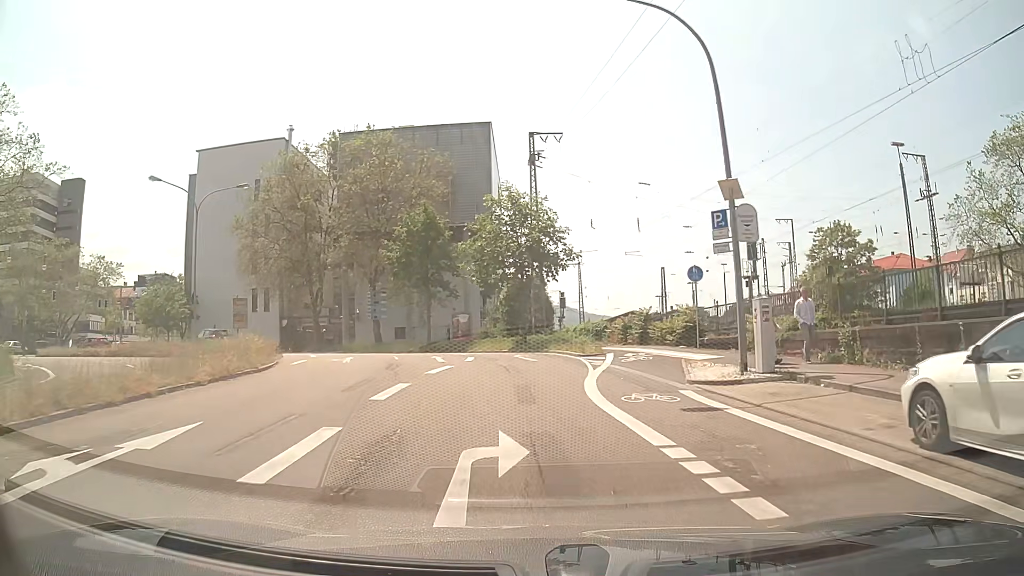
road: secondary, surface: asphalt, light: Day
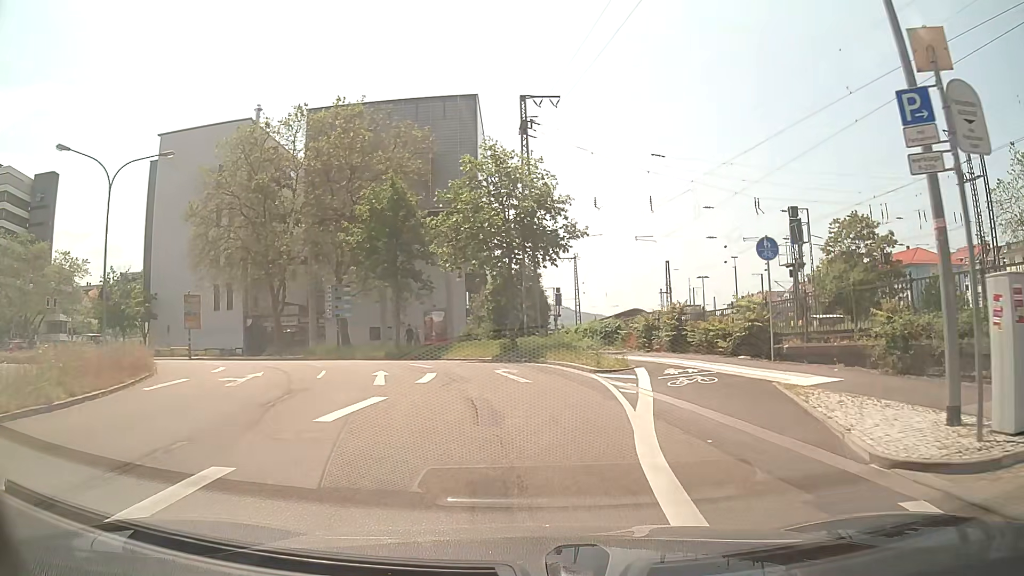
(0.0, +8.5) m; 0°
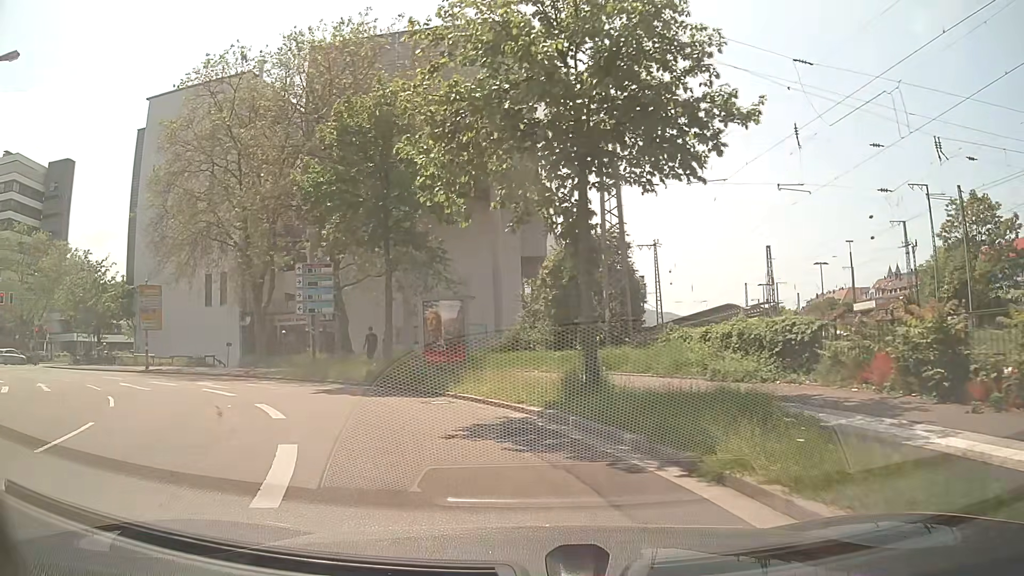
(-0.4, +16.0) m; -6°
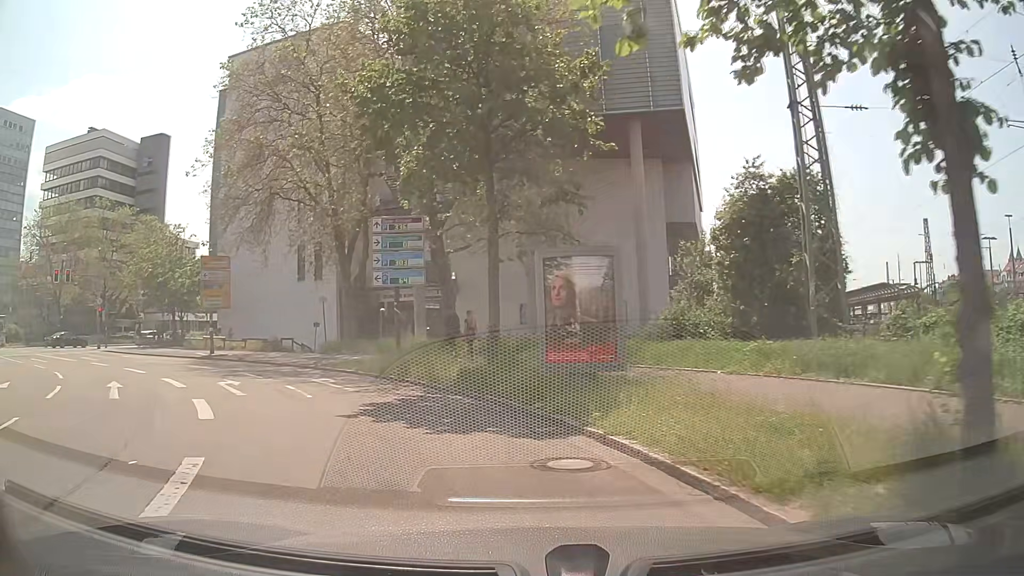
(-0.7, +7.7) m; -11°
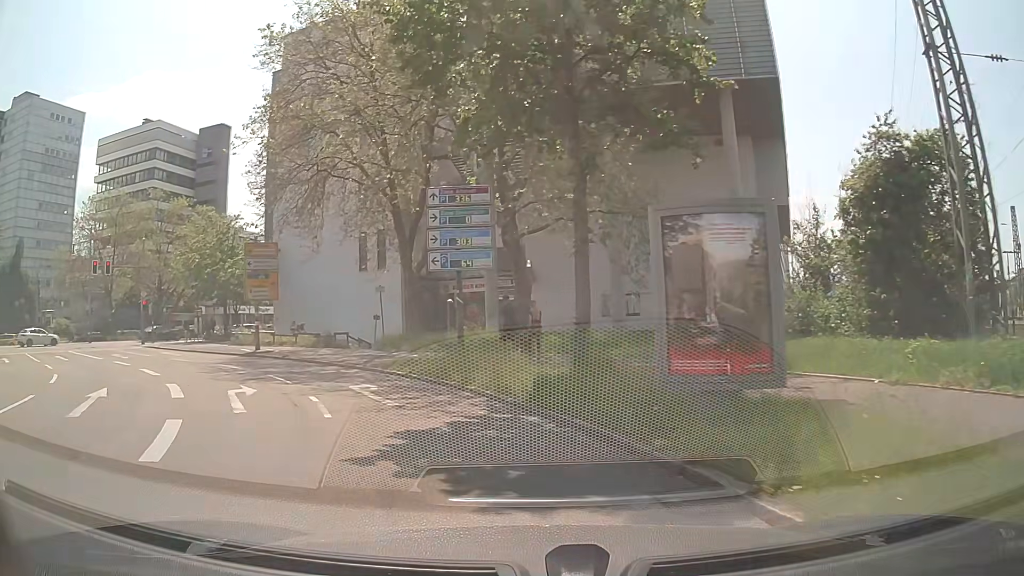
(-0.2, +3.7) m; -6°
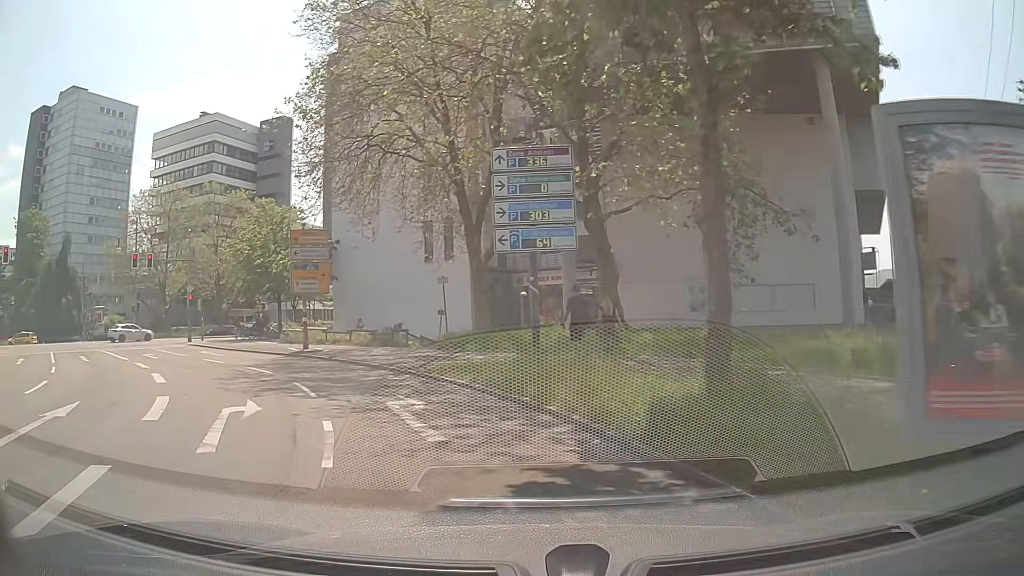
(-0.2, +3.6) m; -7°
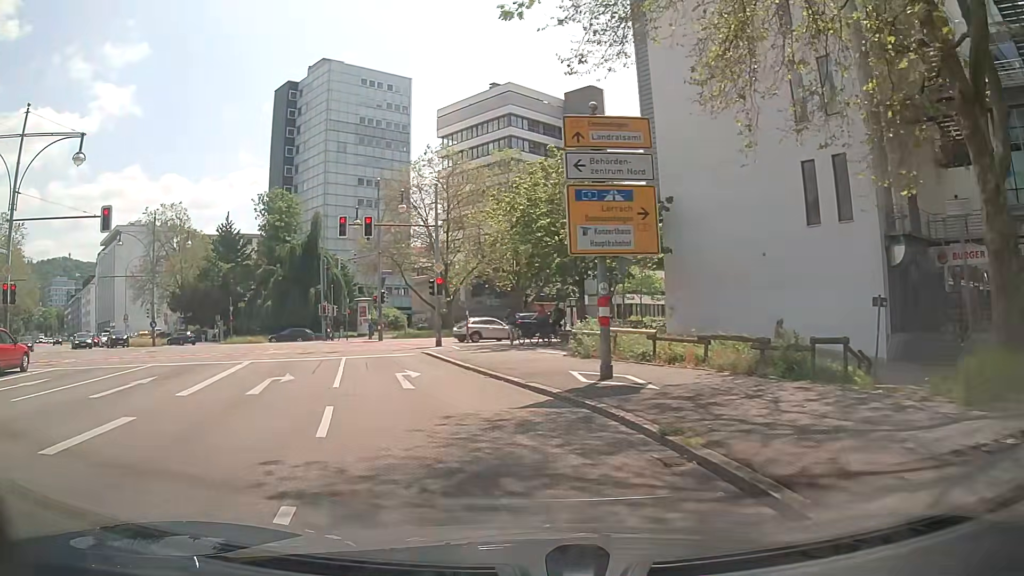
(-4.0, +16.0) m; -29°
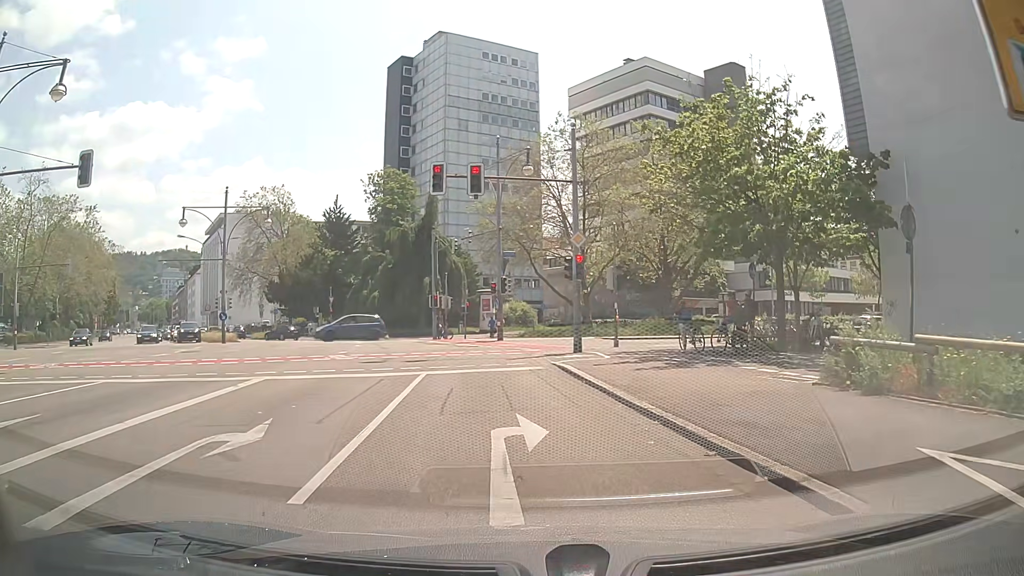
(-1.0, +9.4) m; -10°
